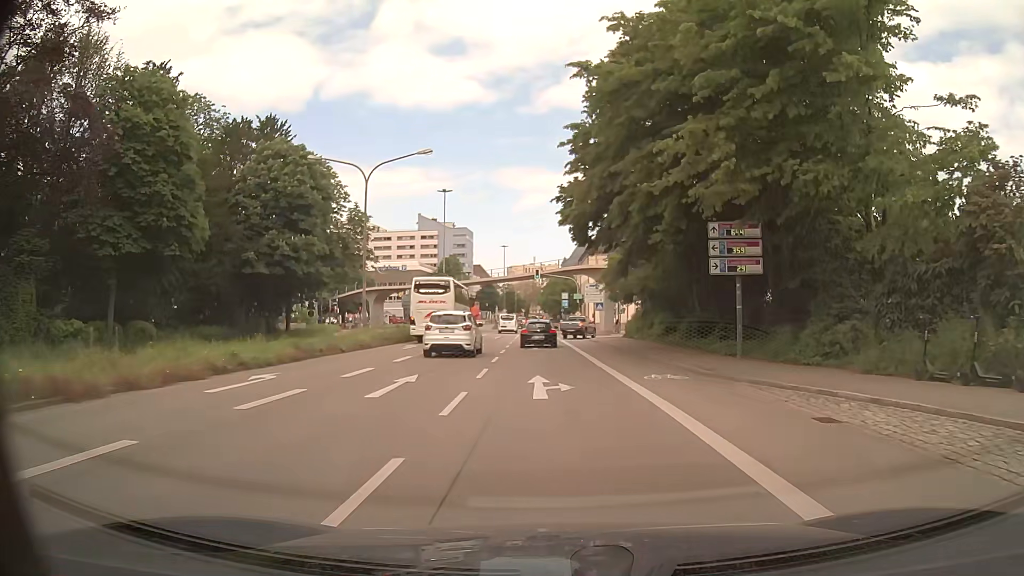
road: primary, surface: asphalt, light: Day
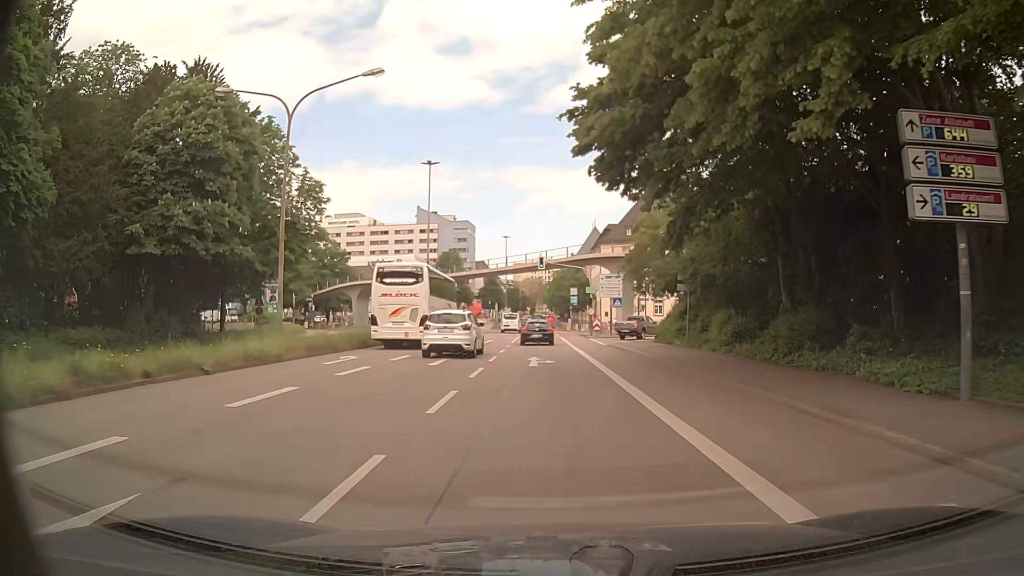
(0.0, +12.0) m; -1°
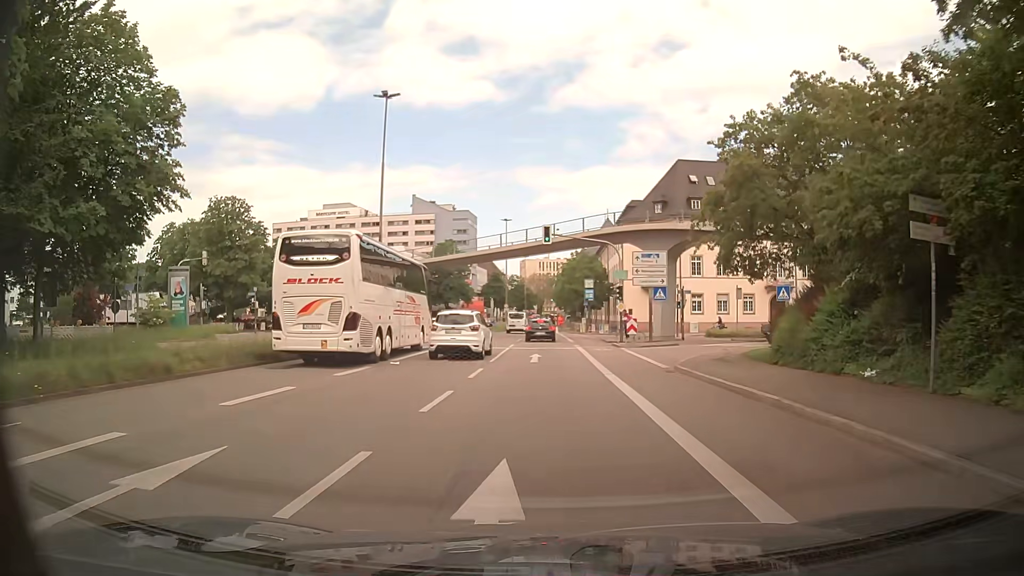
(-0.1, +17.9) m; -1°
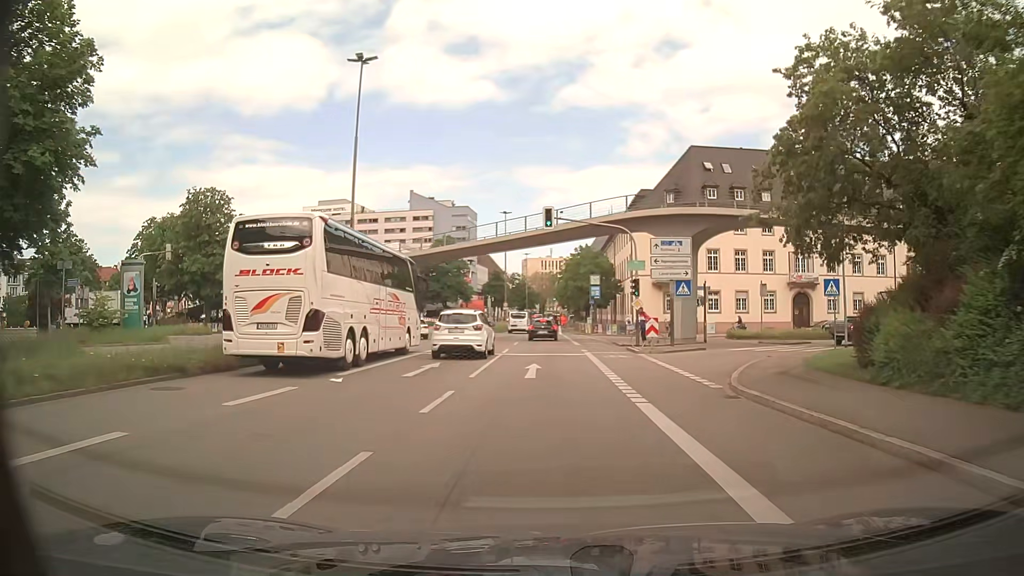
(0.0, +5.9) m; 0°
(0, +10) (0, +20) (0, +30) (0, +40) (0, +50) (0, +60) (0, +70) (0, +80) (0, +90) (-1, +100) m
